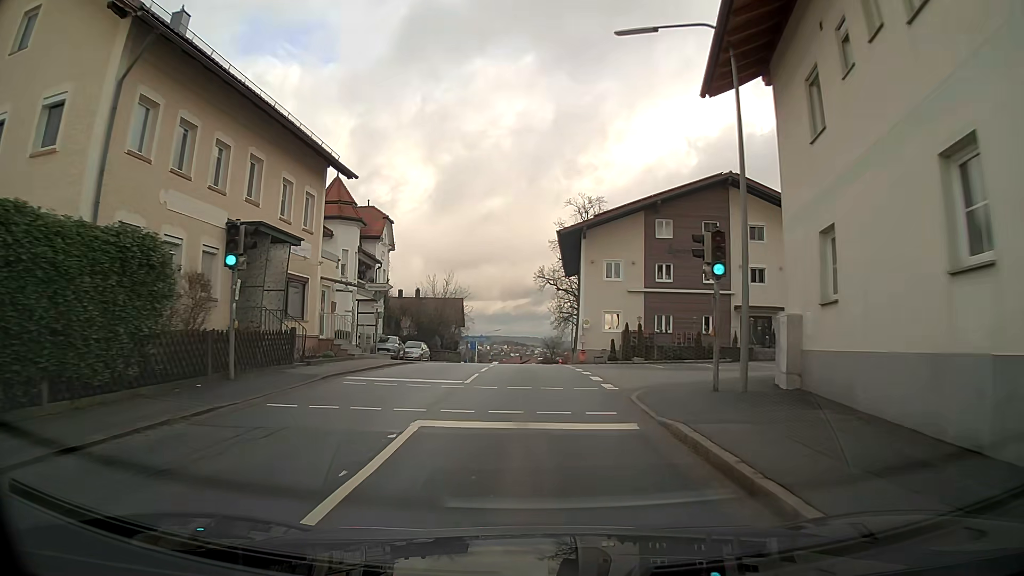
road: tertiary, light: Day
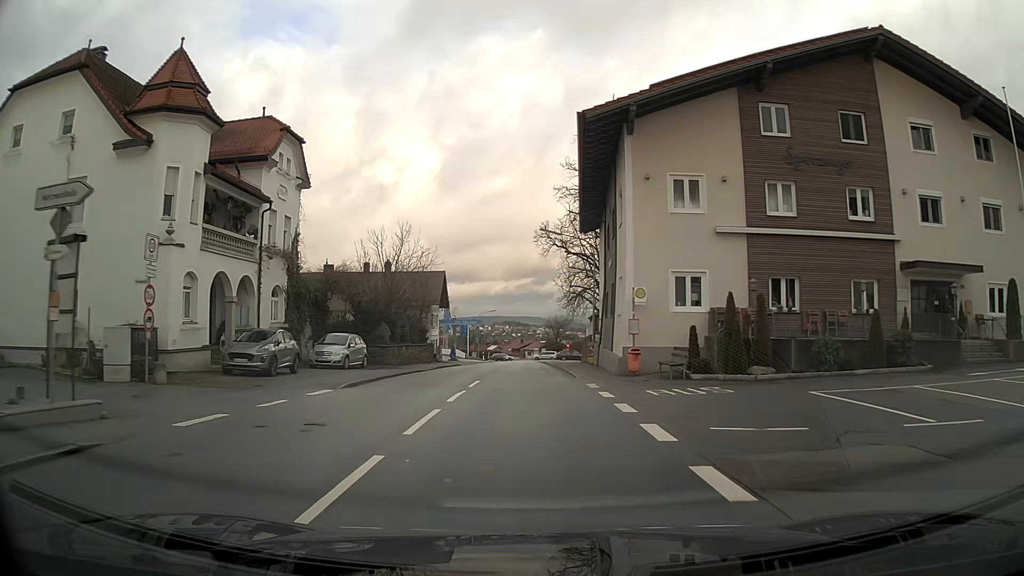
(+0.1, +21.1) m; 0°
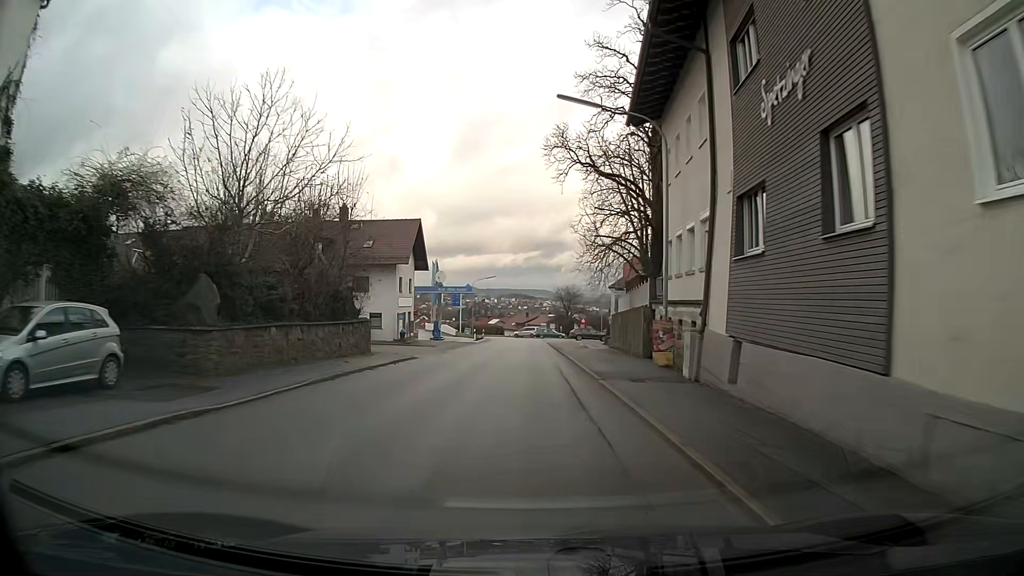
(0.0, +21.3) m; 0°
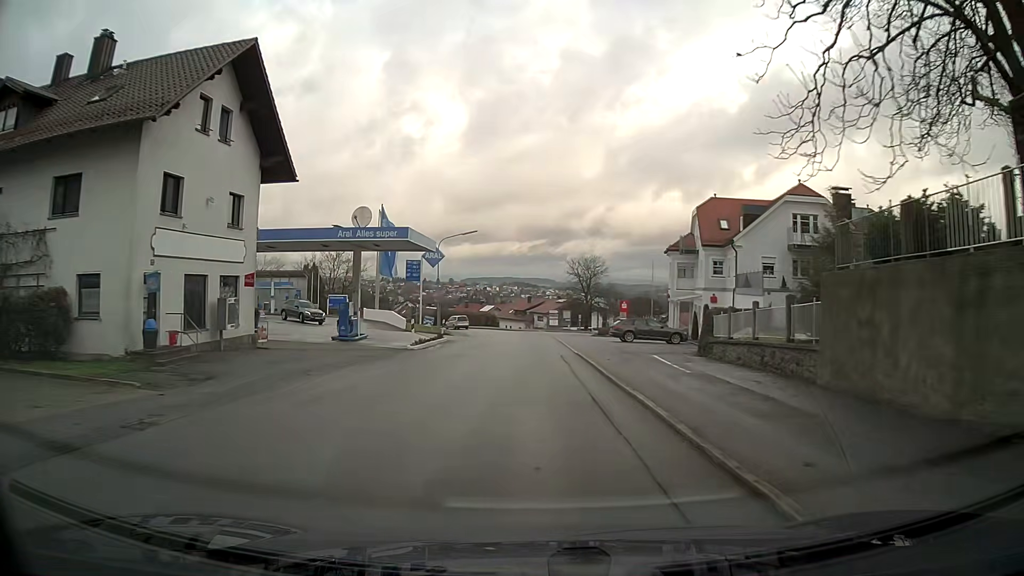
(-0.1, +36.9) m; 0°
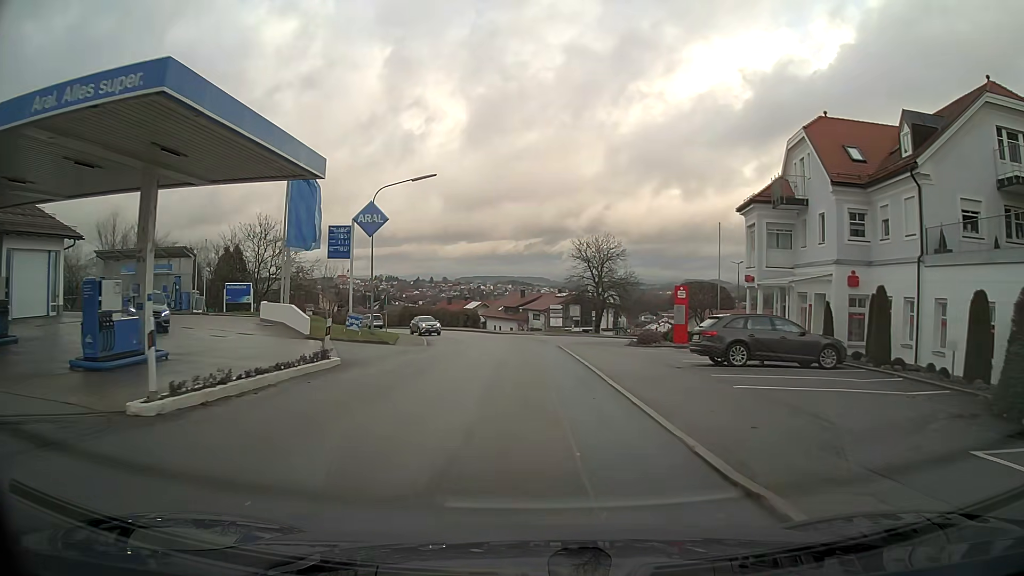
(0.0, +21.7) m; 0°
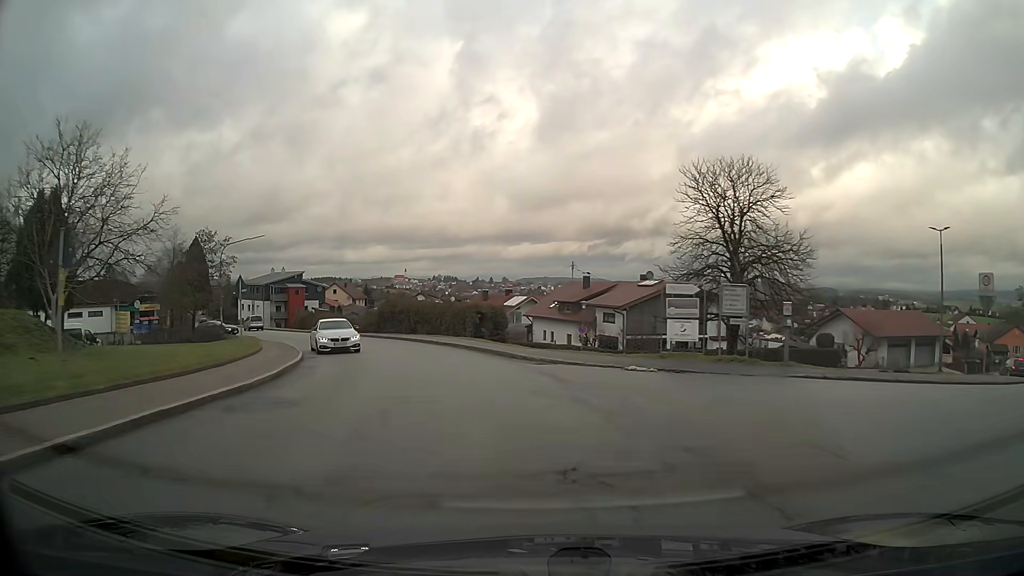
(-0.8, +33.3) m; -6°
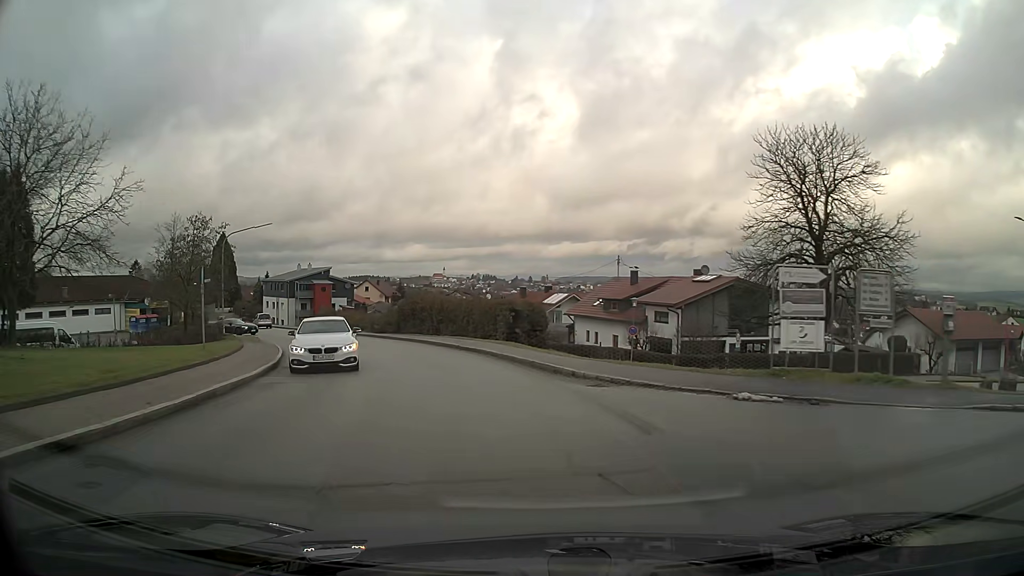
(-0.2, +6.3) m; -4°
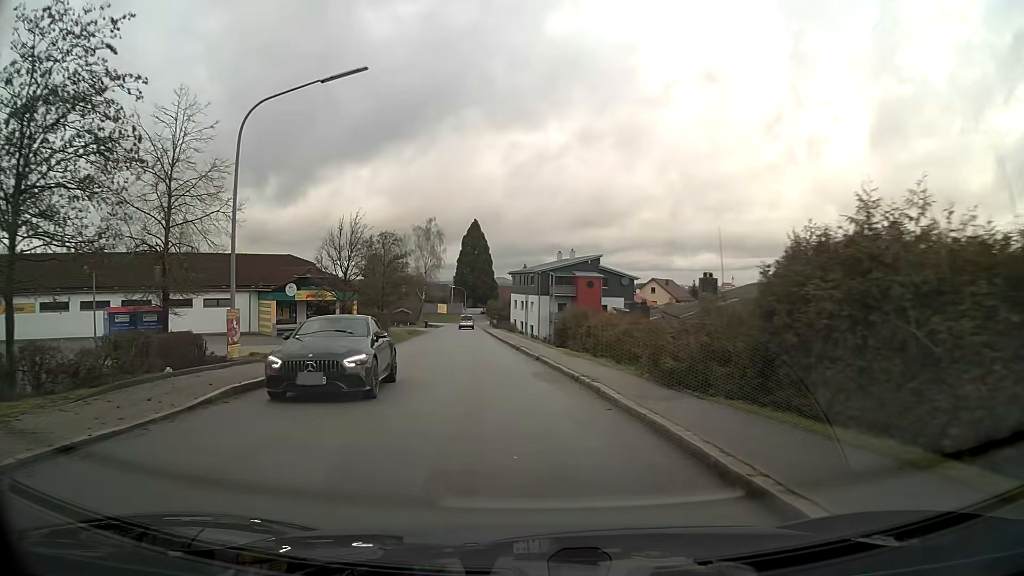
(-6.7, +31.2) m; -24°
(0, +10) (-1, +20) (-2, +30) (-3, +40) (-3, +50) (-4, +60) (-5, +70) (-6, +80) (-7, +90) (-7, +100) m
